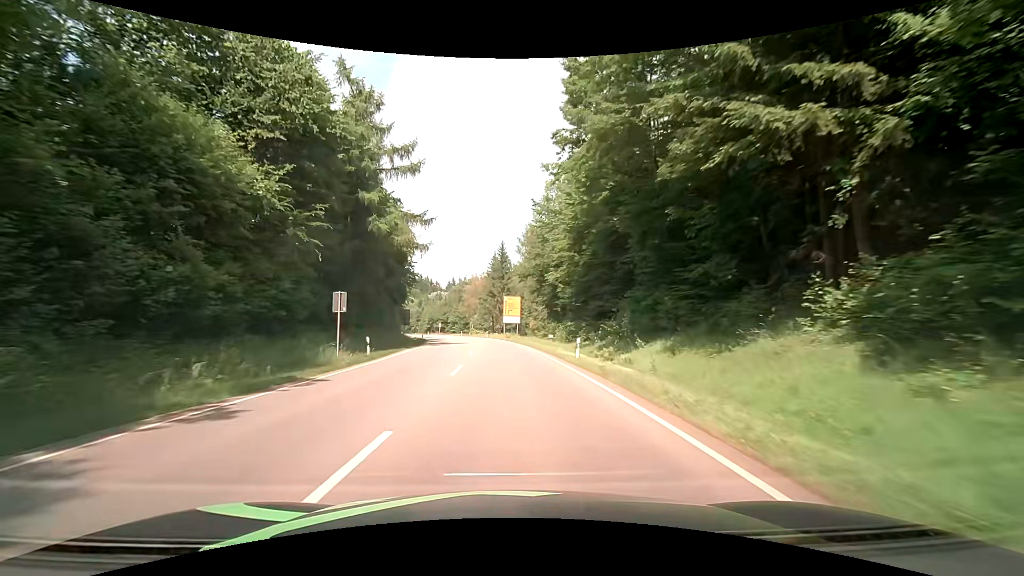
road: secondary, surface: asphalt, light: Day
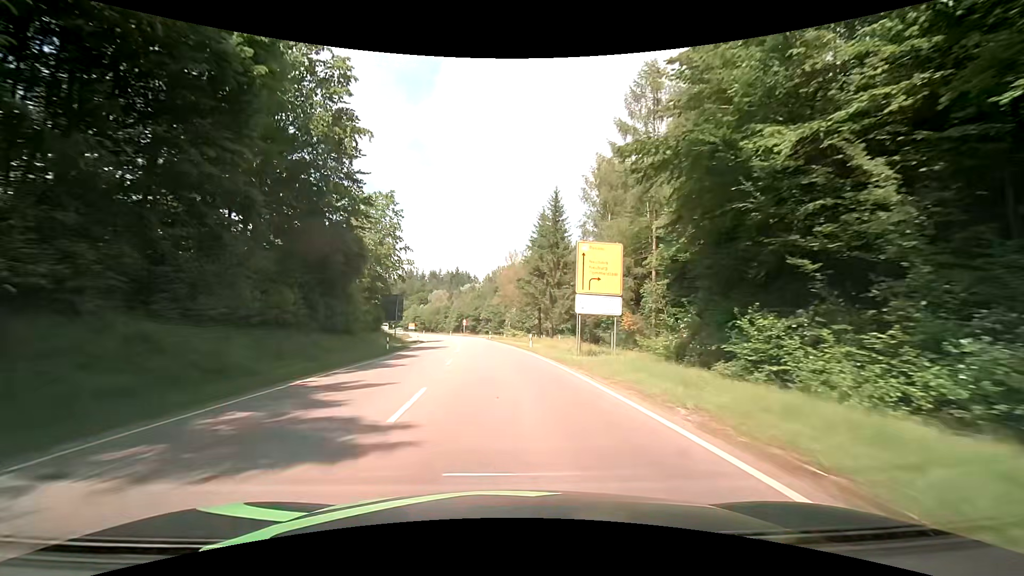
(-1.4, +43.2) m; -5°
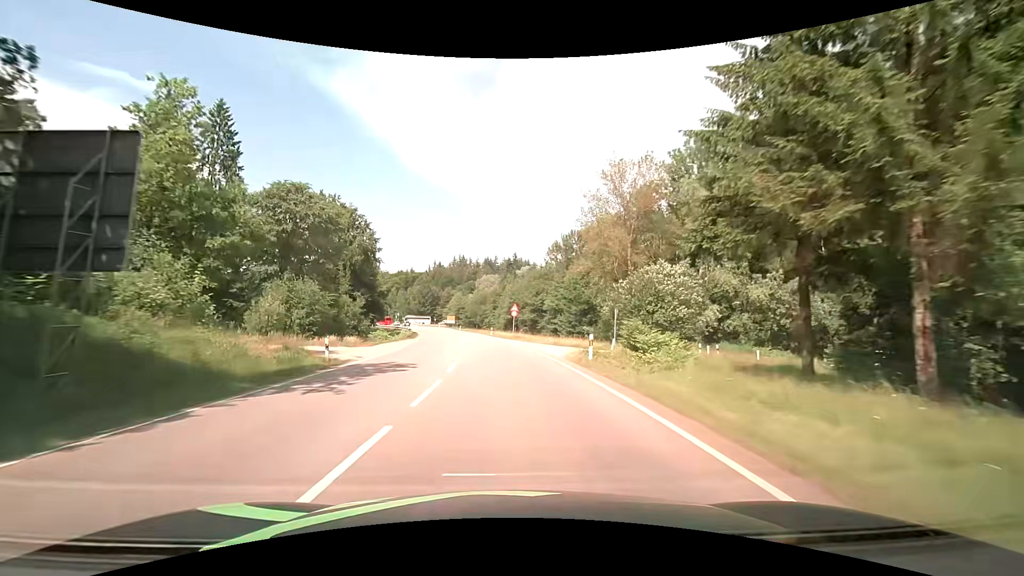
(-3.2, +54.0) m; -7°
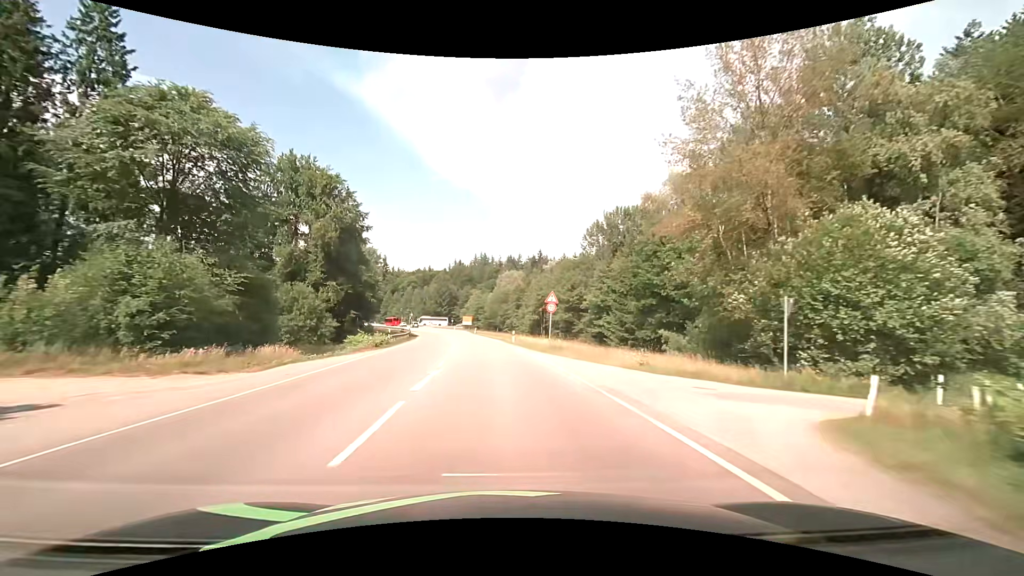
(-0.5, +21.7) m; -3°
(0, +10) (-1, +20) (-1, +30) (-2, +40) (-3, +50) (-5, +60) (-6, +70) (-7, +80) (-9, +89) (-11, +99) m
